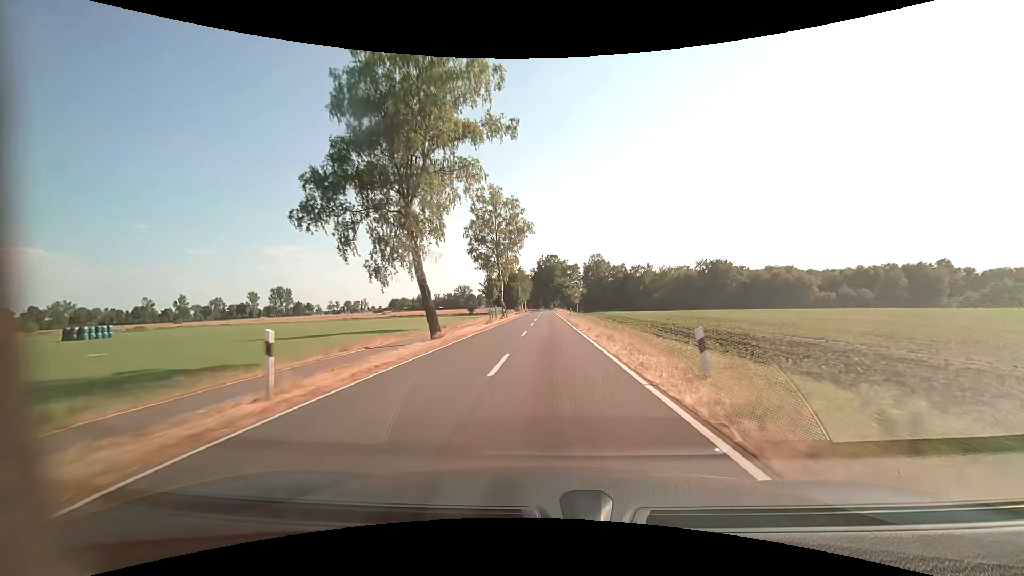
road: tertiary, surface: asphalt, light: Day
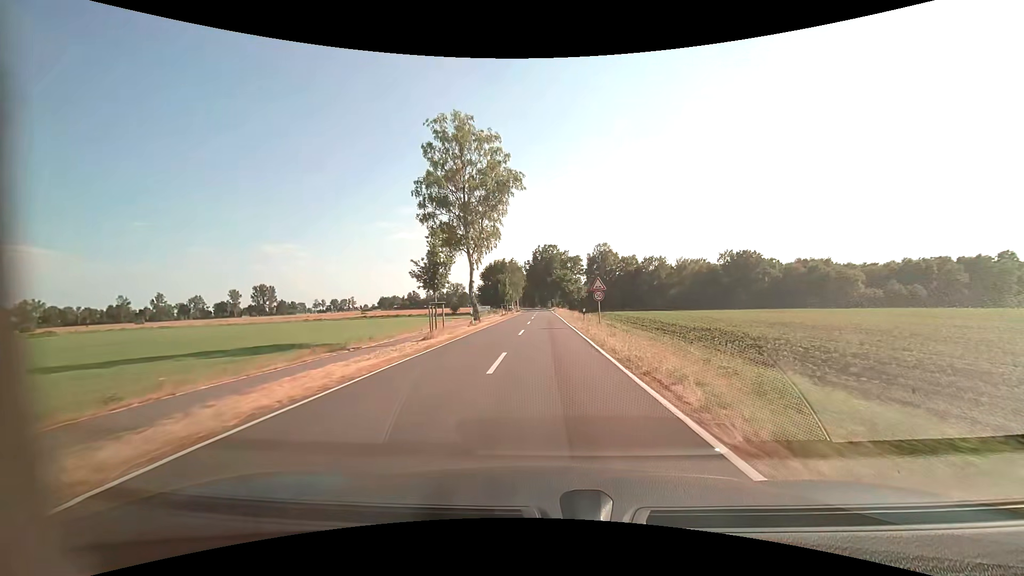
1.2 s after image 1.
(+0.1, +24.0) m; +1°
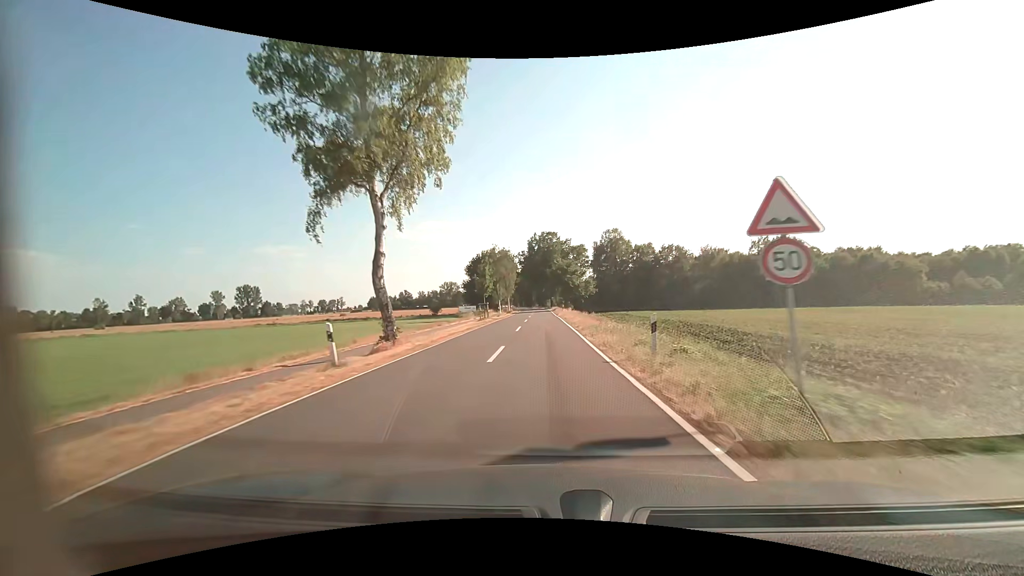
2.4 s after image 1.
(0.0, +22.5) m; 0°
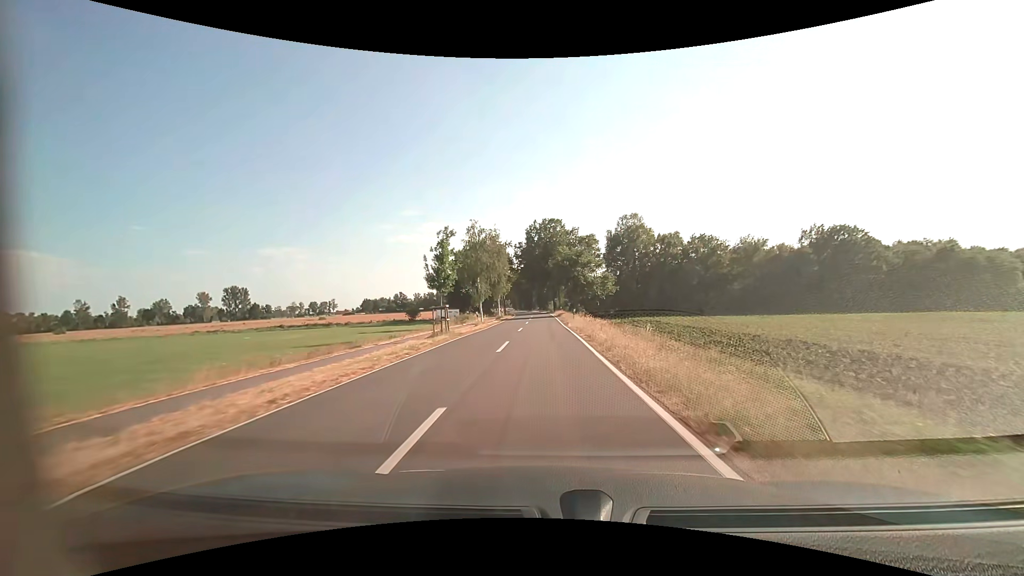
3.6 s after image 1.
(0.0, +20.9) m; 0°
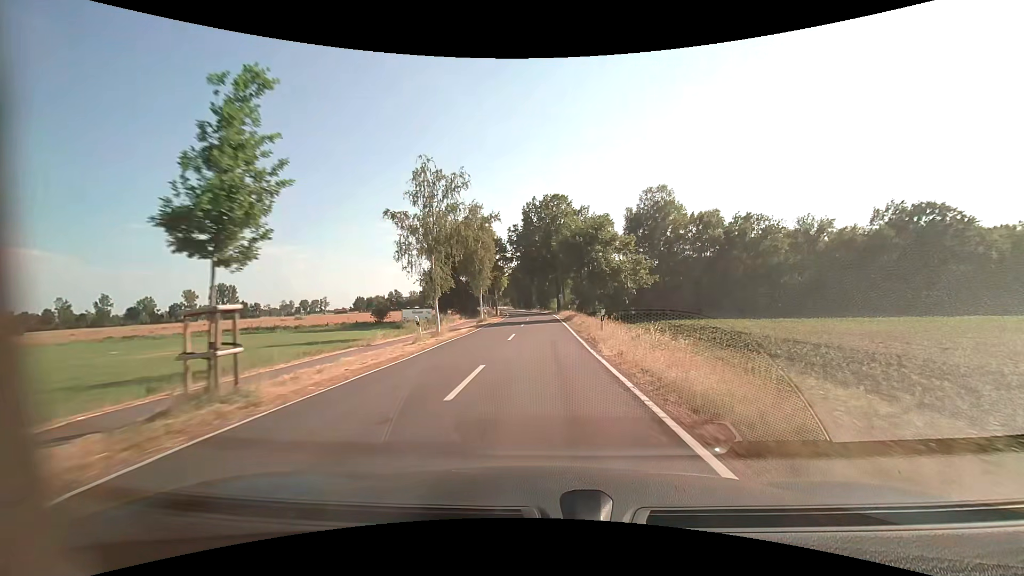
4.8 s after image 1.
(-0.1, +19.3) m; 0°
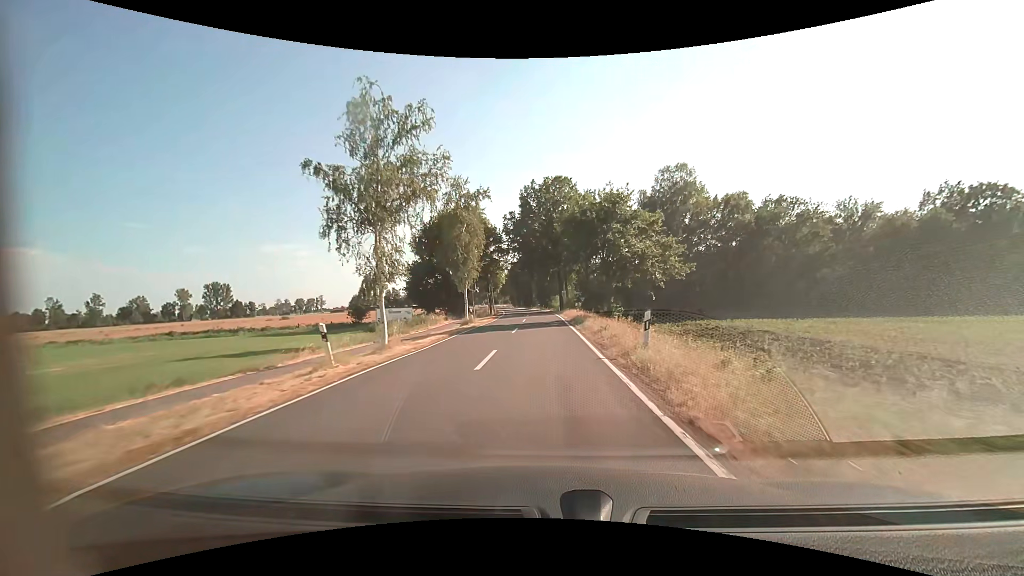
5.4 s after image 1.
(0.0, +9.1) m; 0°
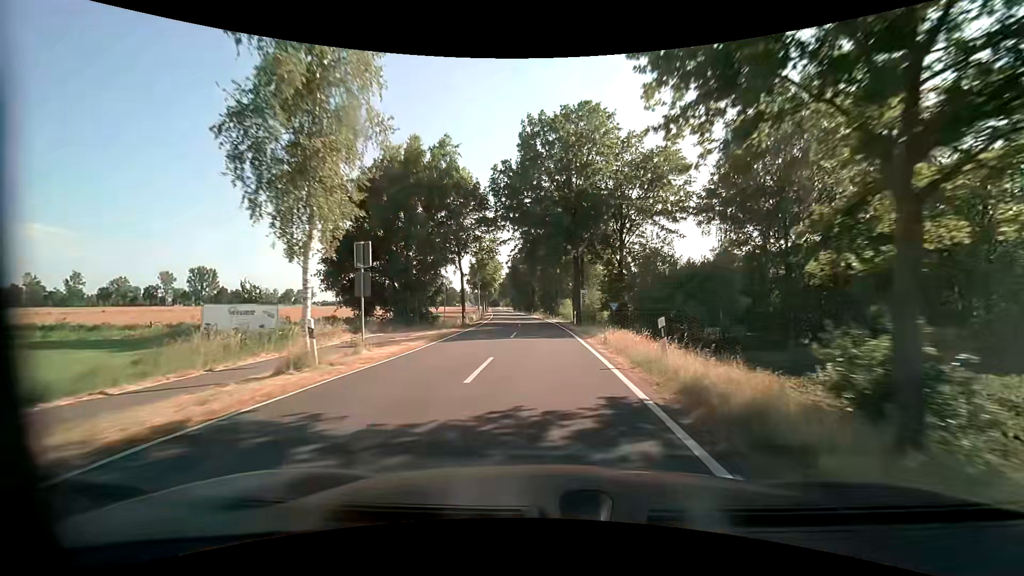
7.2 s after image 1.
(-0.2, +25.6) m; 0°
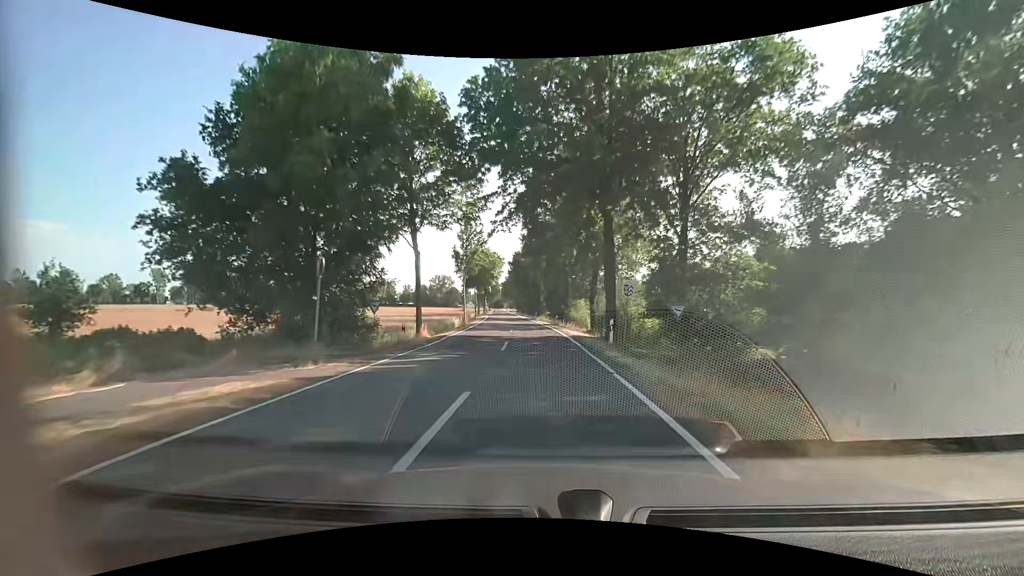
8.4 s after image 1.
(-0.2, +17.1) m; -1°
(0, +10) (0, +20) (-1, +30) (-1, +40) (-2, +50) (-3, +60) (-4, +70) (-4, +80) (-5, +90) (-6, +100) m
